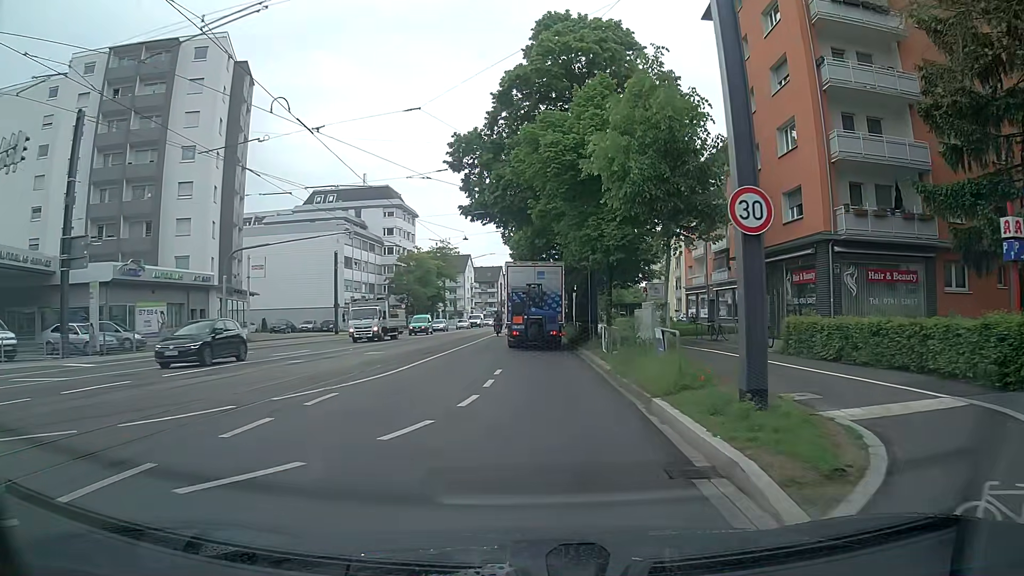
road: primary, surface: asphalt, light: Day
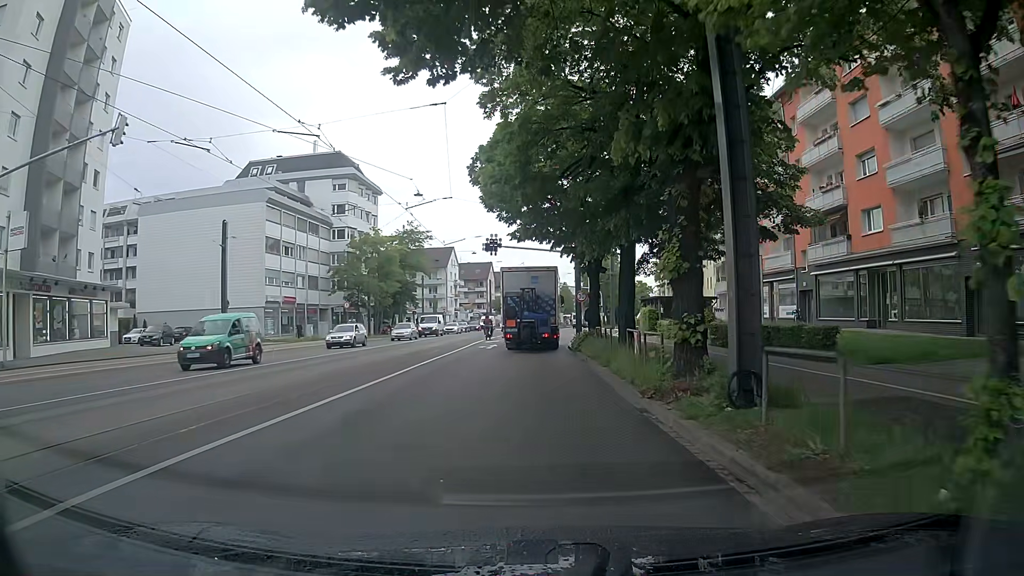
(+0.1, +23.4) m; 0°
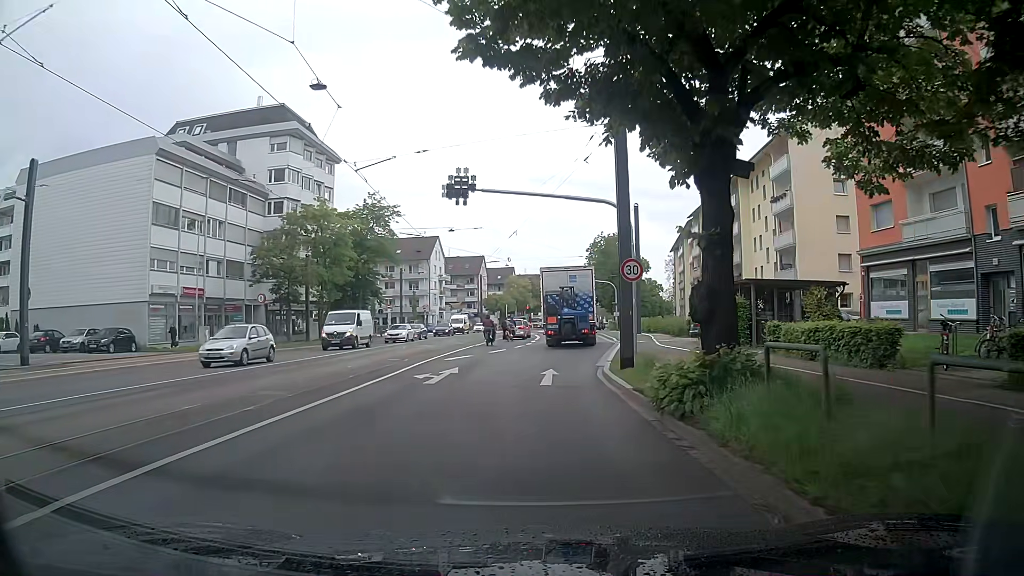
(-0.1, +18.9) m; +1°
(0, +10) (+1, +20) (+2, +30) (+3, +40) (+4, +50) (+4, +60) (+4, +70) (+5, +80) (+6, +90) (+7, +100) m
